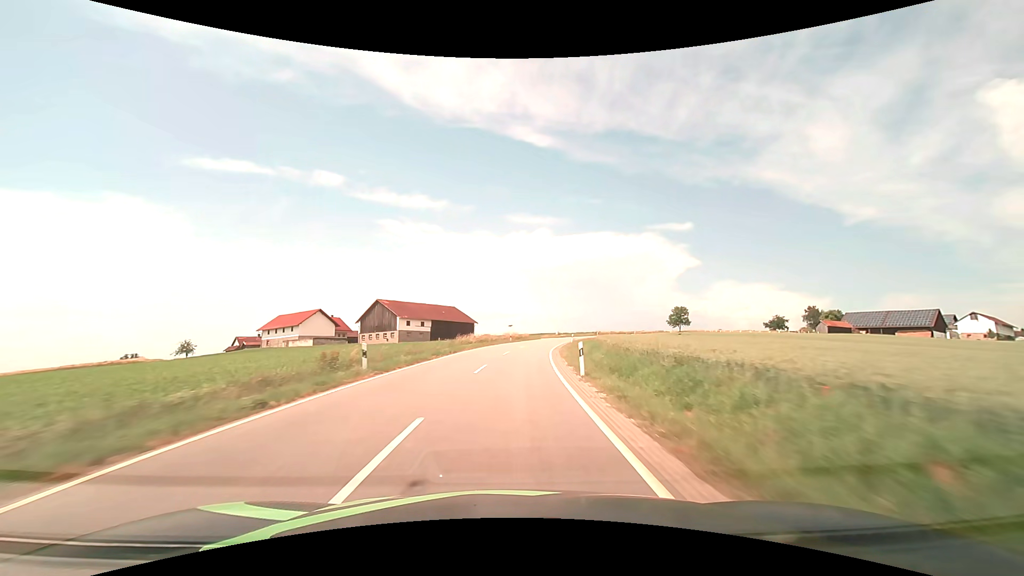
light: Day
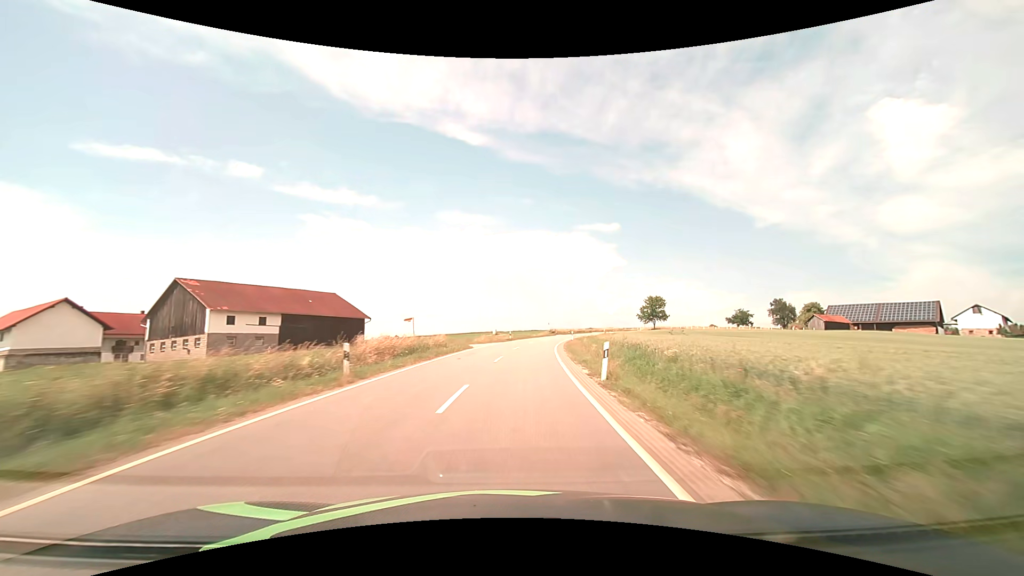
(+2.8, +44.2) m; +8°
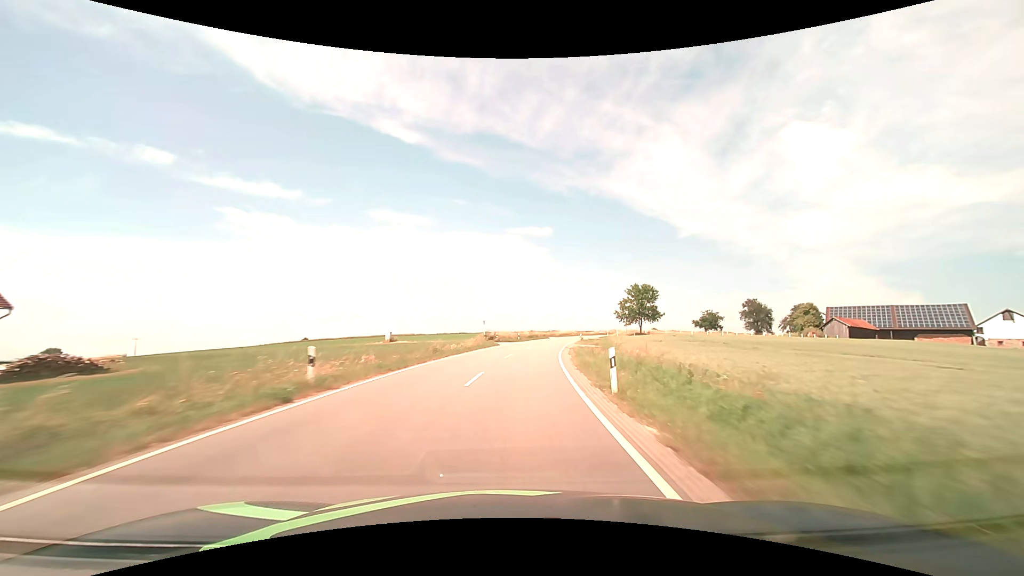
(+3.2, +44.4) m; +8°
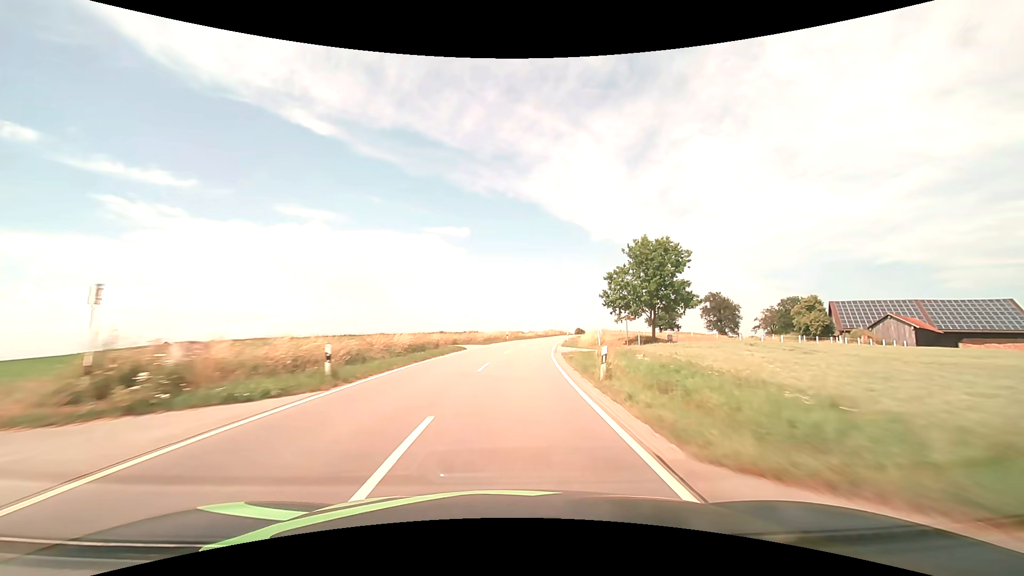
(+3.7, +44.6) m; +10°
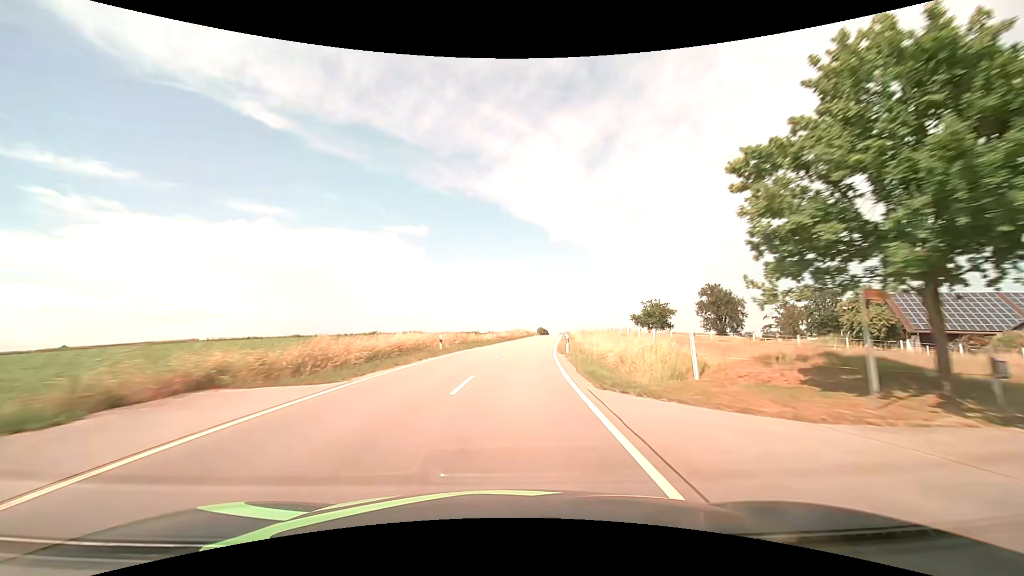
(+1.4, +29.9) m; +5°
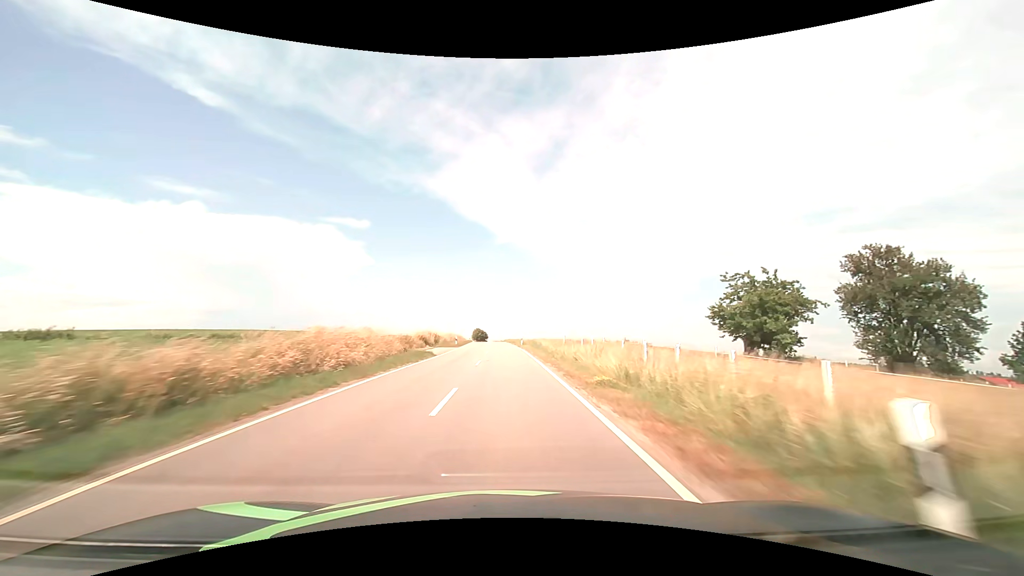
(+6.4, +74.8) m; +7°
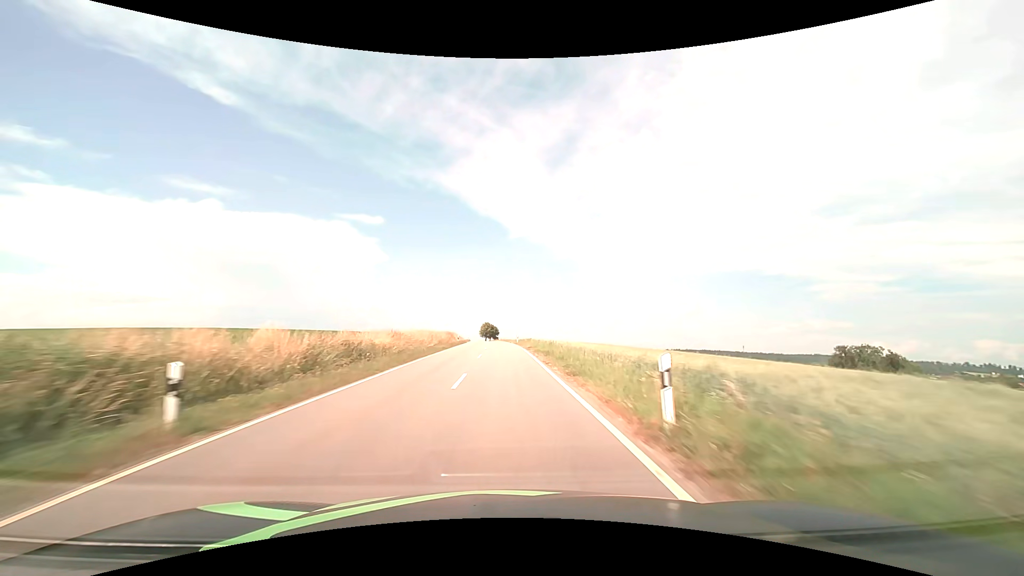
(-0.4, +45.2) m; -1°
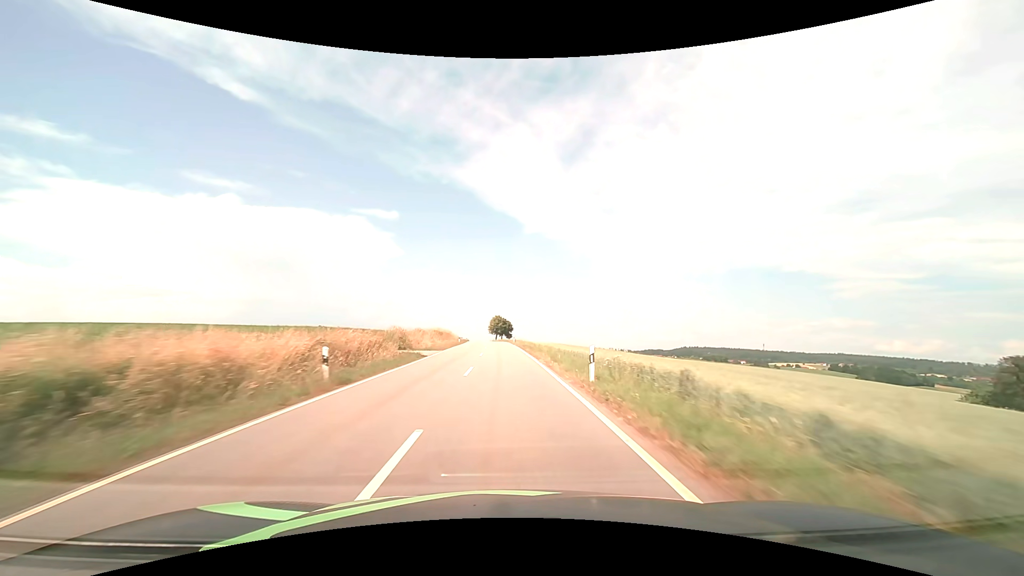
(-0.7, +45.3) m; -2°
(0, +10) (0, +20) (0, +30) (0, +40) (-1, +50) (-1, +60) (-1, +70) (-2, +80) (-3, +90) (-3, +100) m
